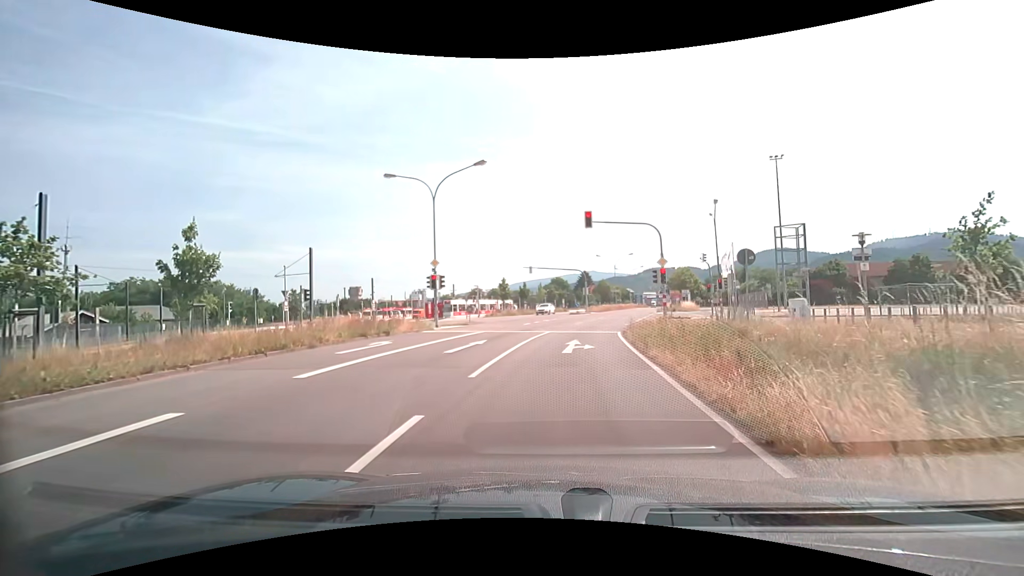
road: secondary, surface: asphalt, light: Day
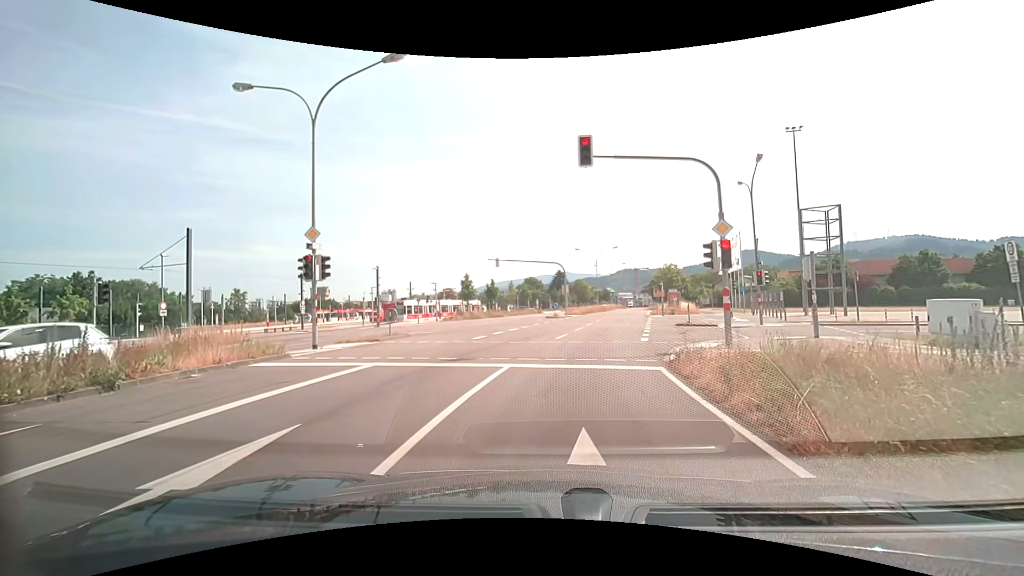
(+0.3, +12.3) m; +3°
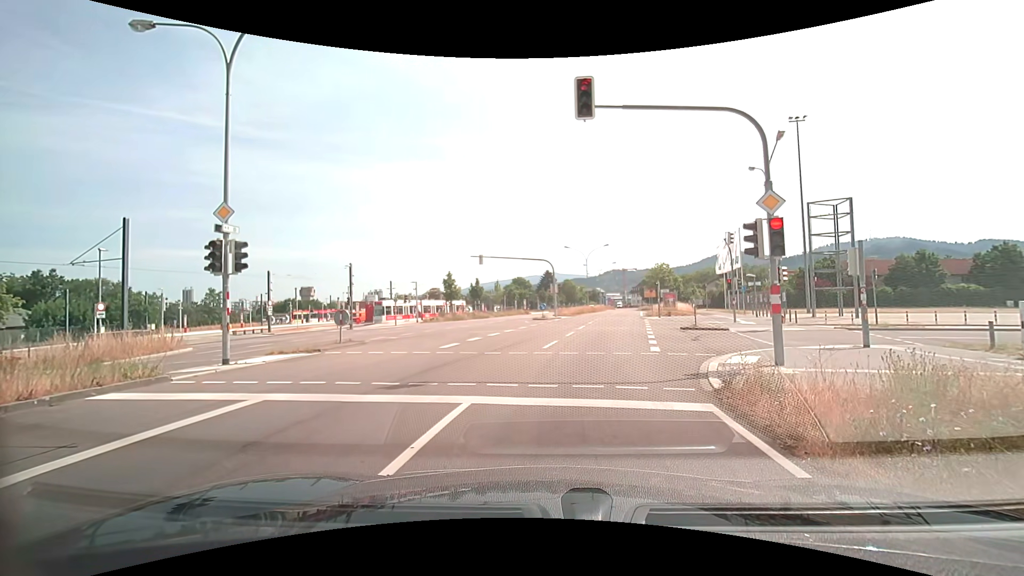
(0.0, +3.8) m; 0°
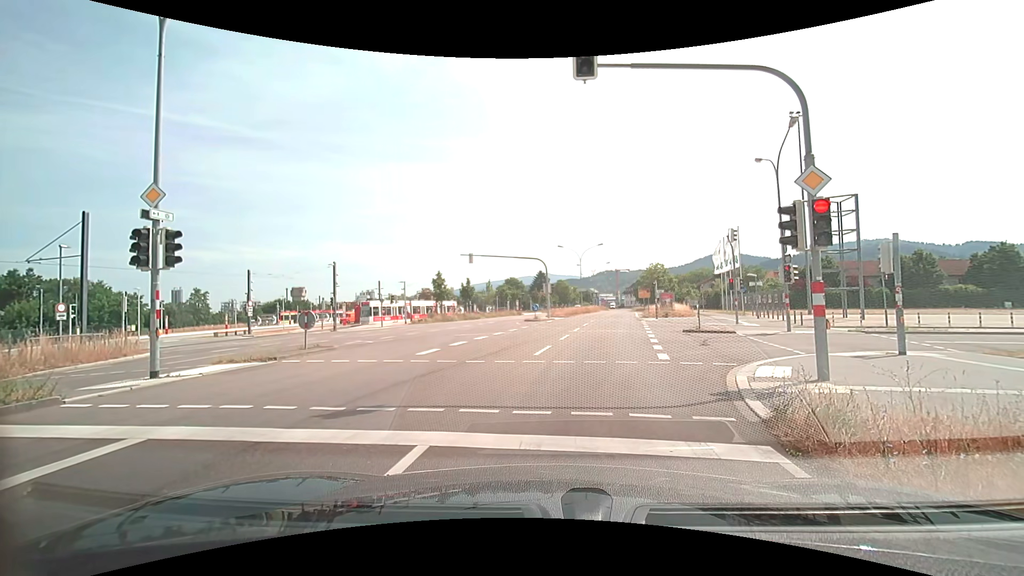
(+0.1, +1.9) m; +2°
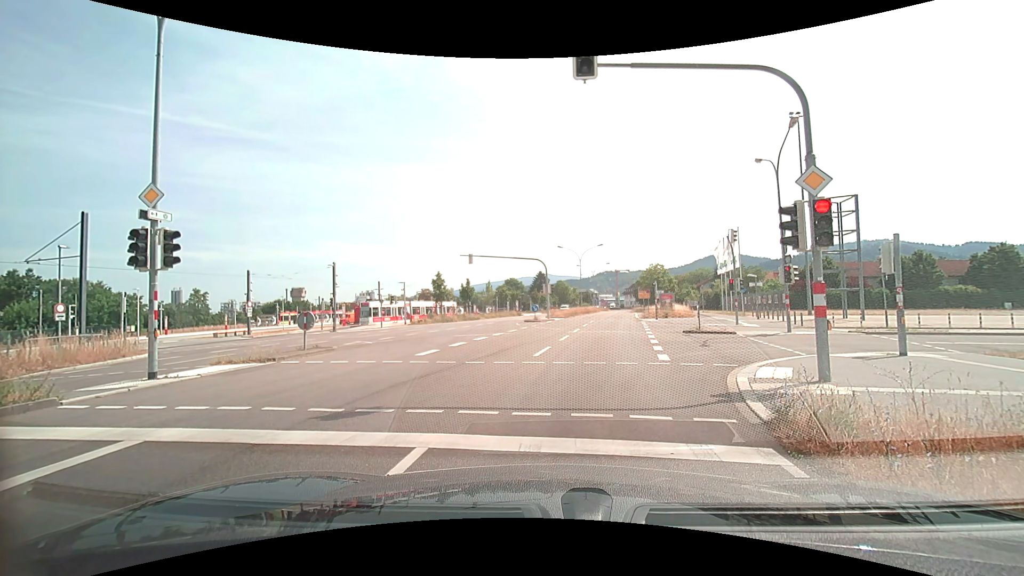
(0.0, +0.1) m; 0°
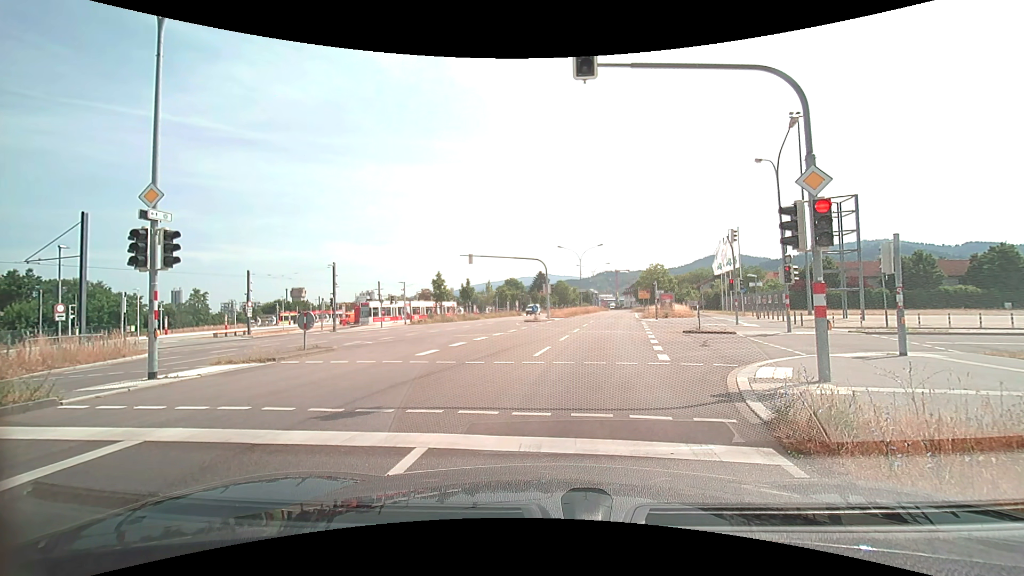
(0.0, 0.0) m; 0°
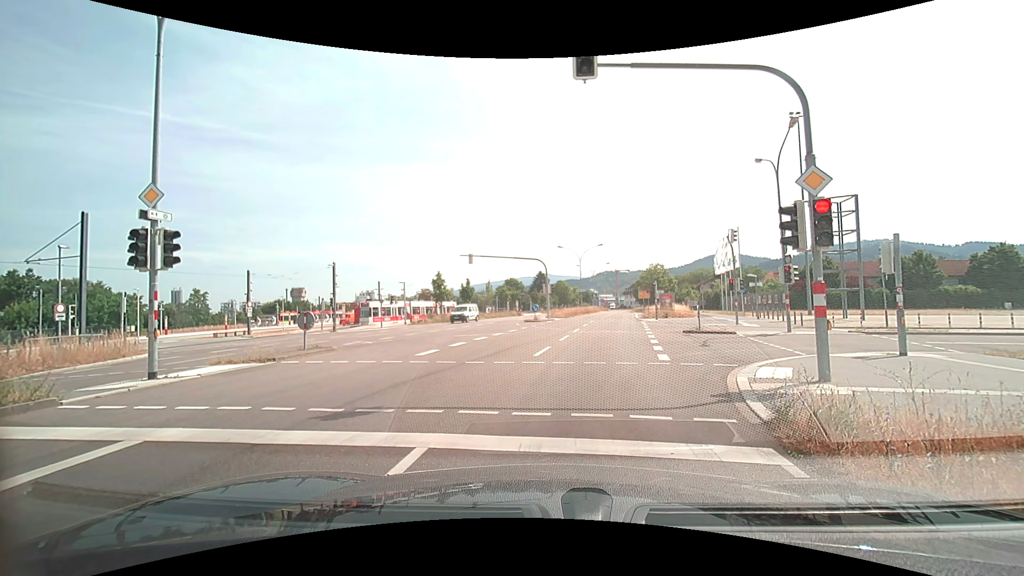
(0.0, 0.0) m; 0°
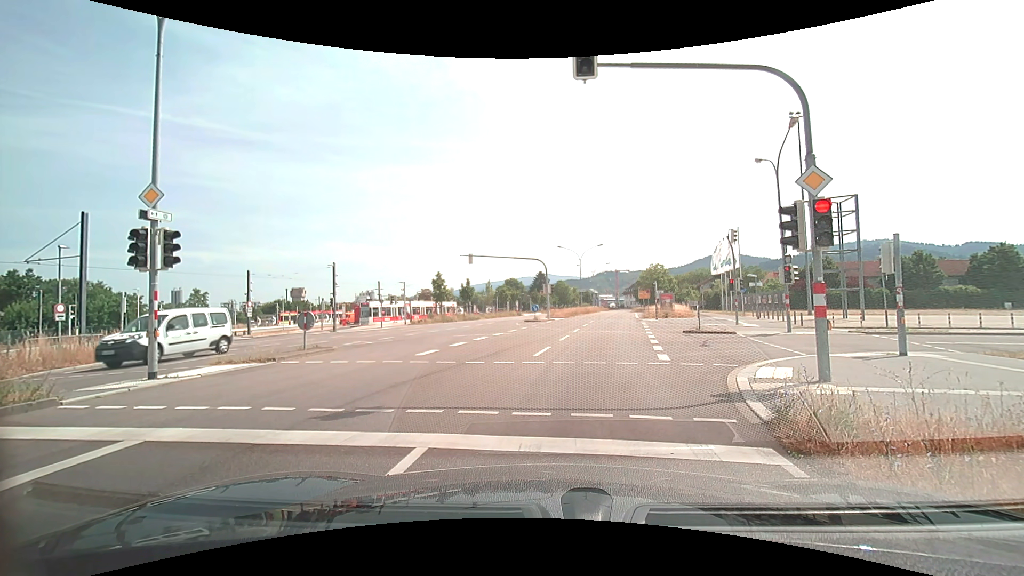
(0.0, 0.0) m; 0°
(0, +10) (+2, +20) (+3, +30) (+5, +40) (+7, +50) (+8, +59) (+10, +69) (+12, +79) (+14, +89) (+15, +99) m
